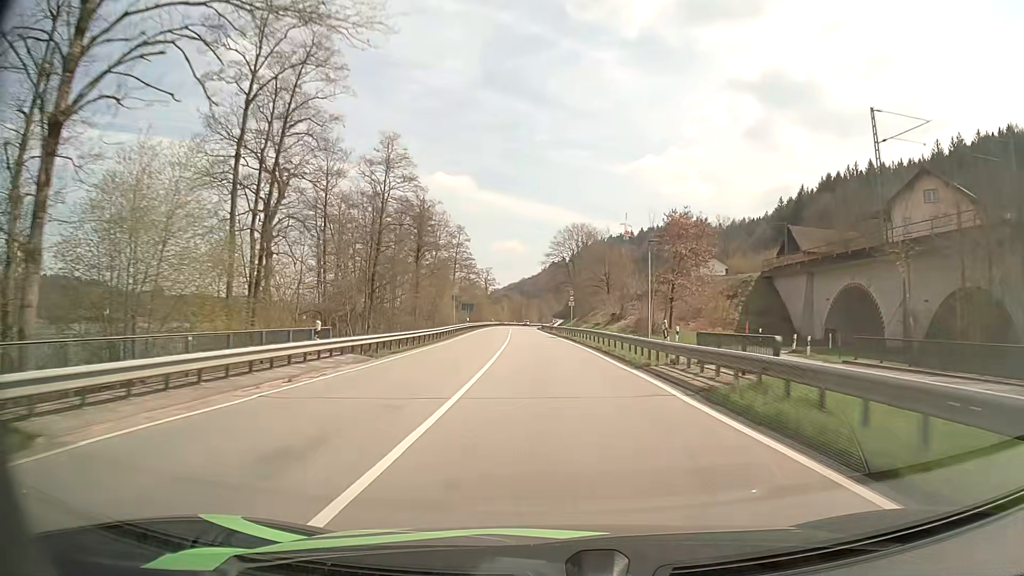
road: primary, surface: asphalt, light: Day
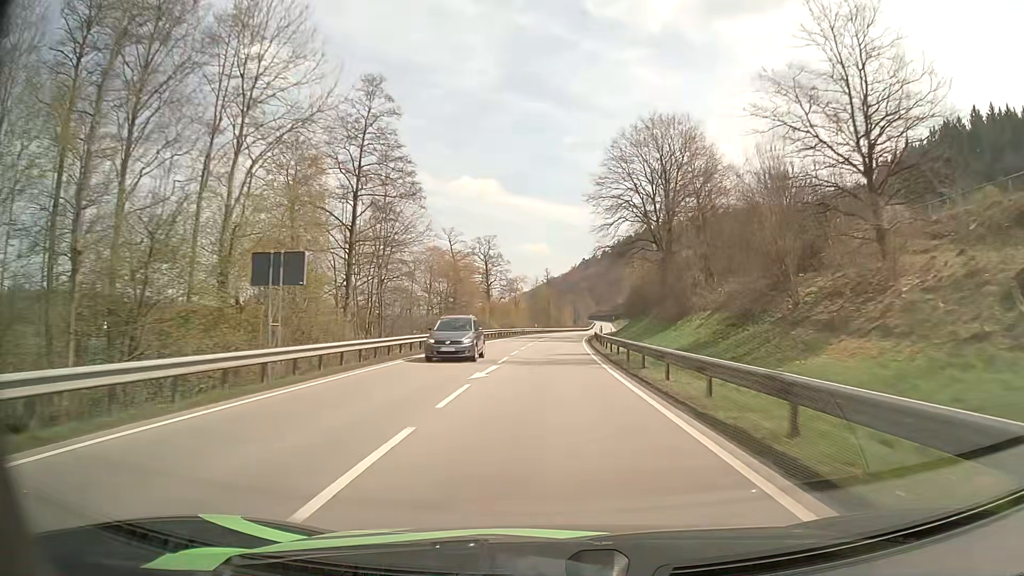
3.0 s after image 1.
(-2.5, +74.7) m; -3°
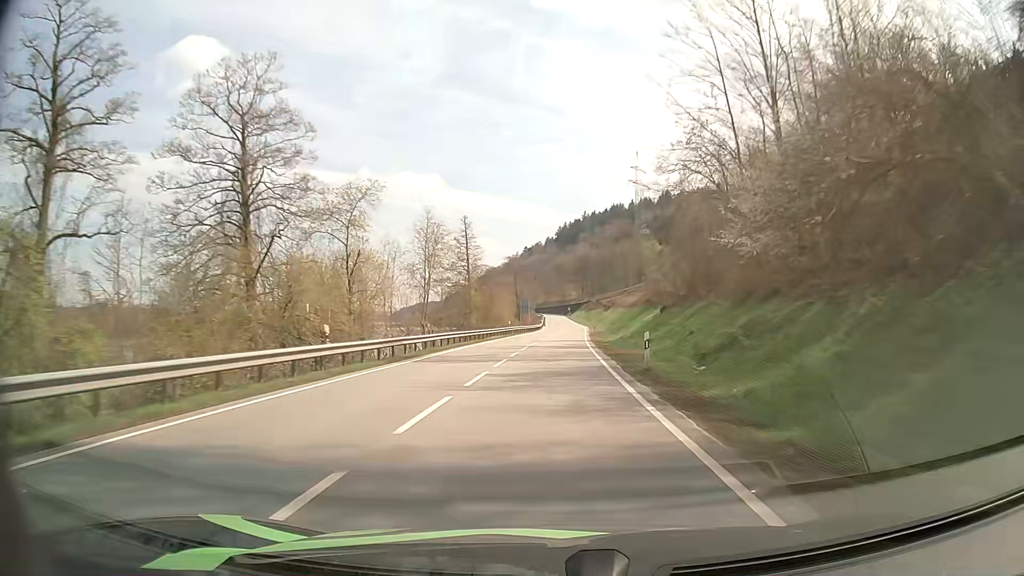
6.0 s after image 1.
(+2.6, +74.2) m; +4°
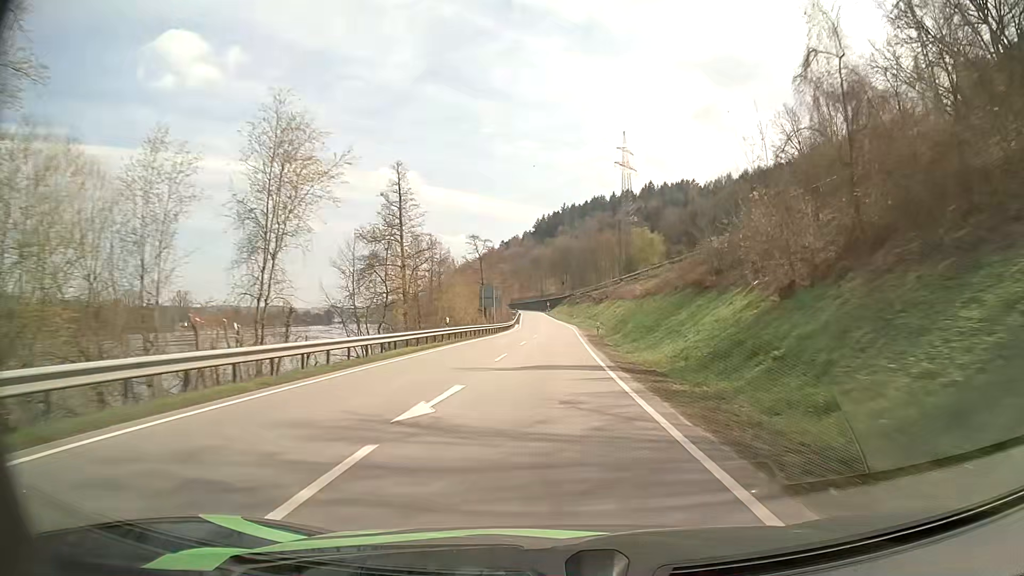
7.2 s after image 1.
(+0.6, +29.0) m; +2°
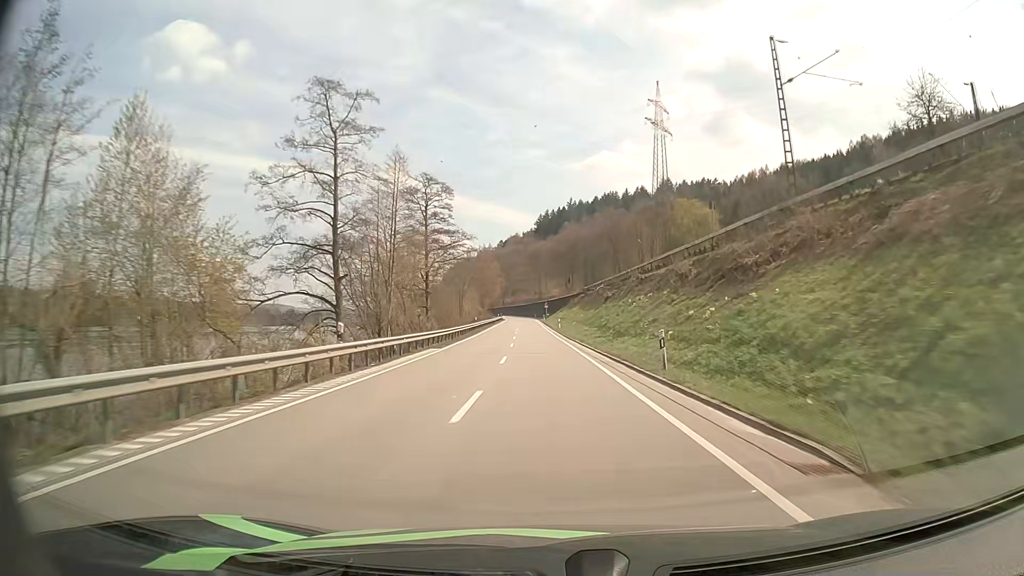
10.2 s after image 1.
(+0.7, +72.3) m; 0°
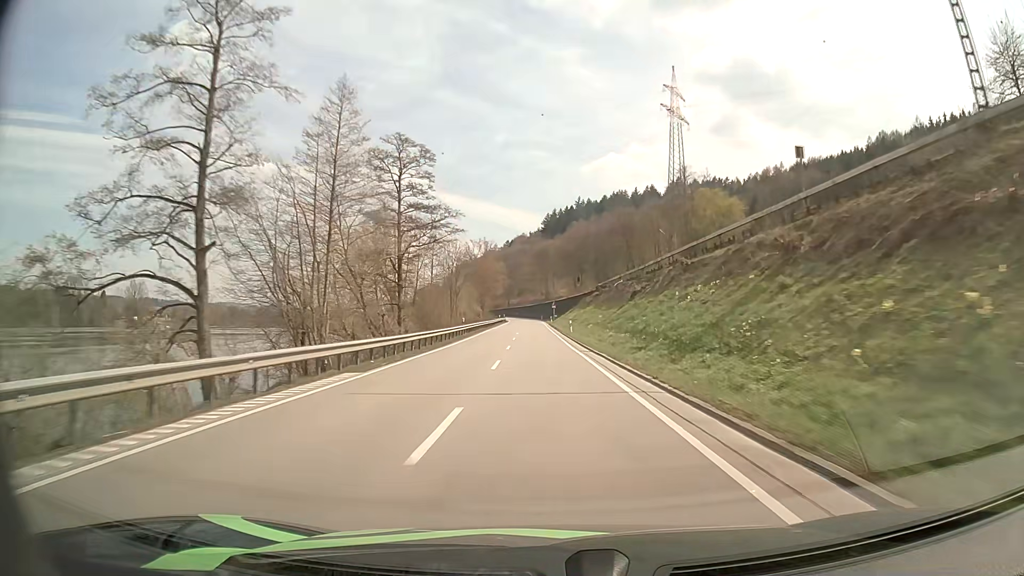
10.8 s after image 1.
(-0.1, +14.6) m; -1°
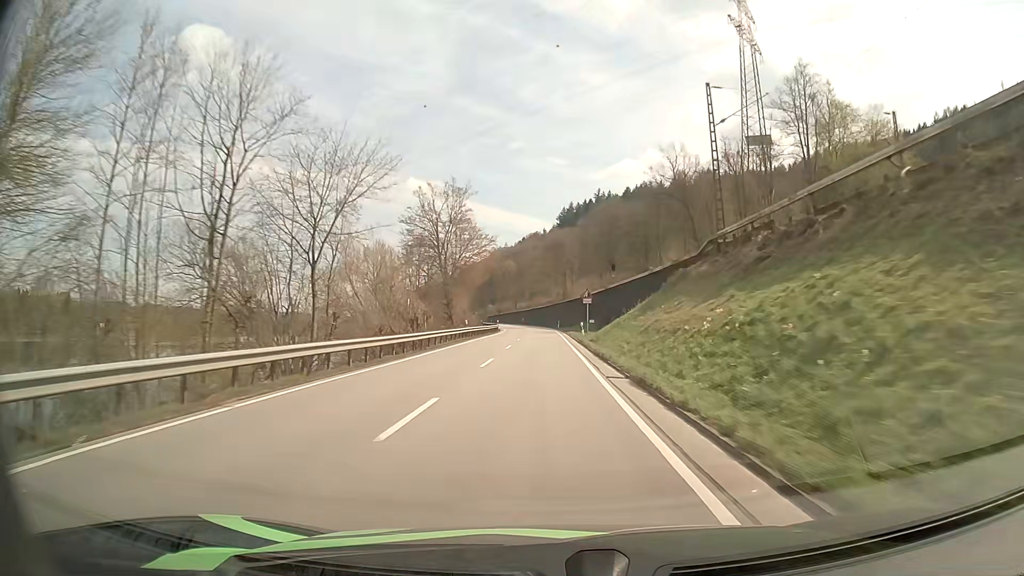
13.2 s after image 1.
(-0.7, +58.6) m; -1°
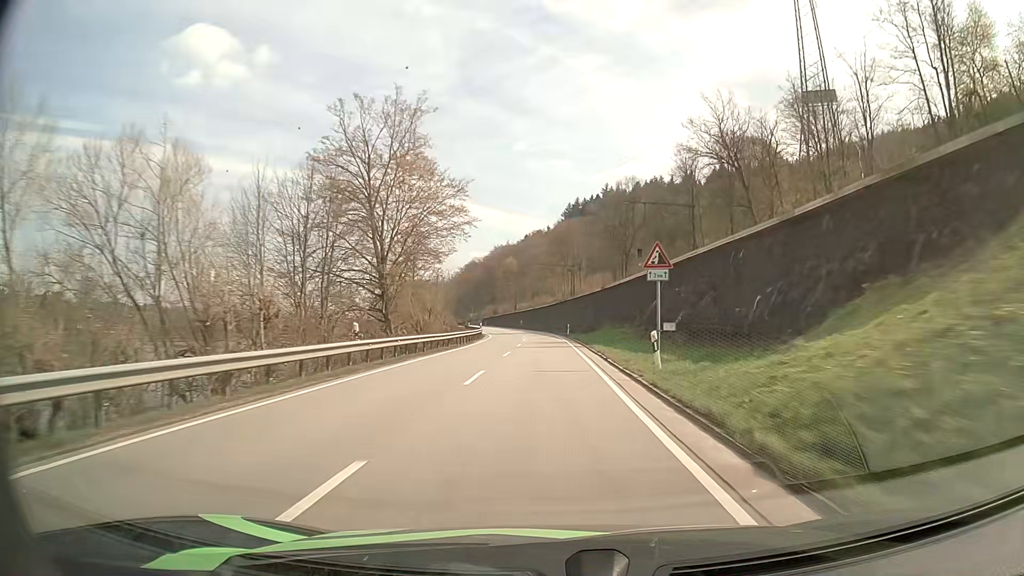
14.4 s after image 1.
(-0.1, +28.9) m; -1°
(0, +10) (0, +20) (0, +30) (0, +40) (0, +50) (-1, +60) (-1, +70) (-2, +80) (-3, +90) (-5, +100) m
